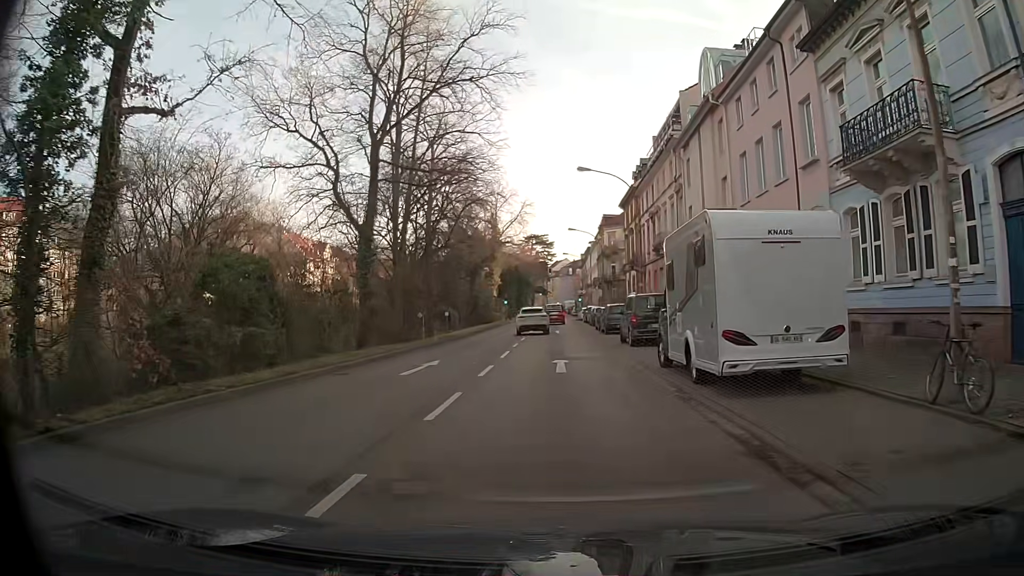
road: primary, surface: asphalt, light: Day
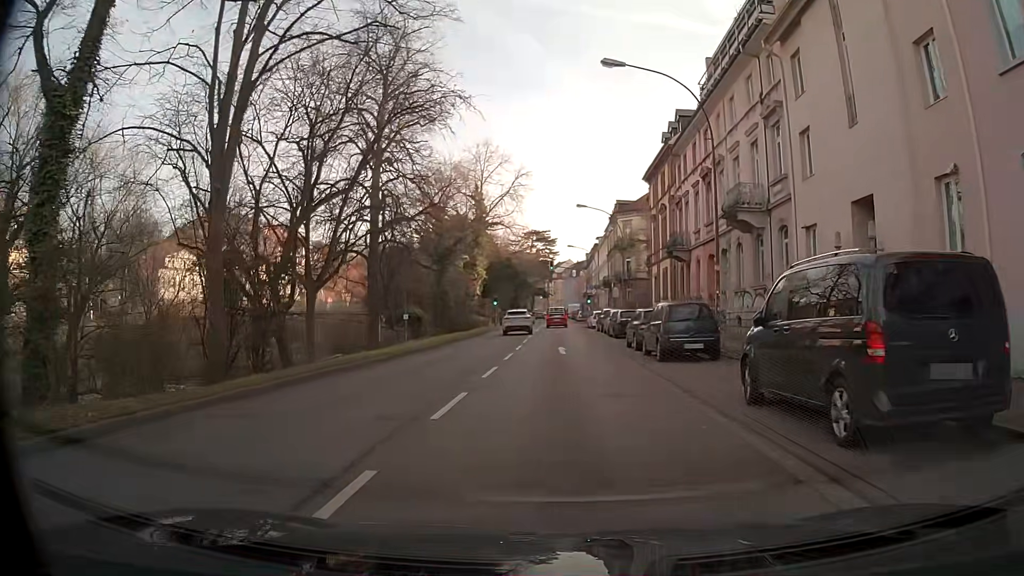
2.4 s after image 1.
(-0.1, +17.9) m; -1°
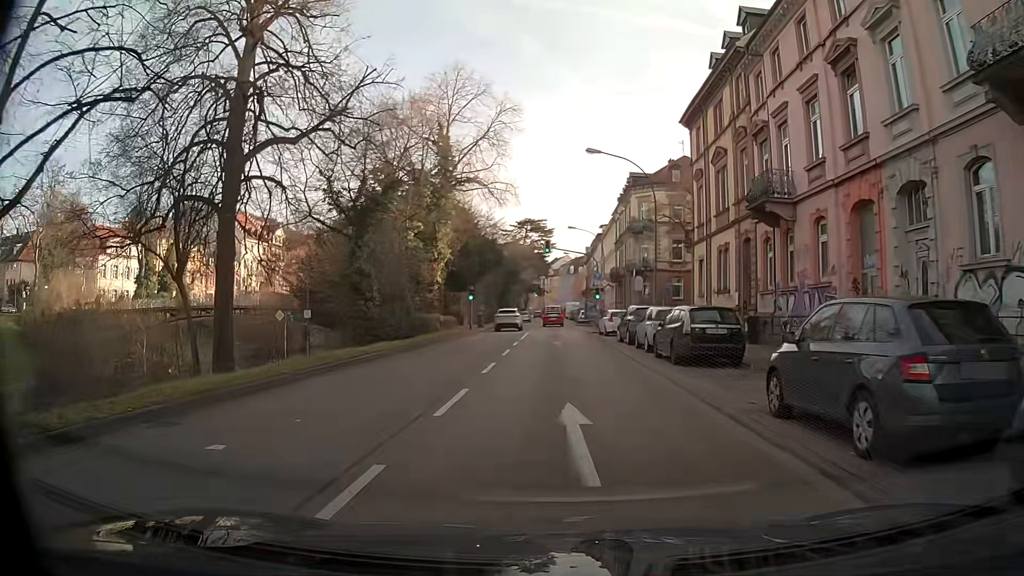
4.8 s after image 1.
(+0.2, +17.8) m; +1°
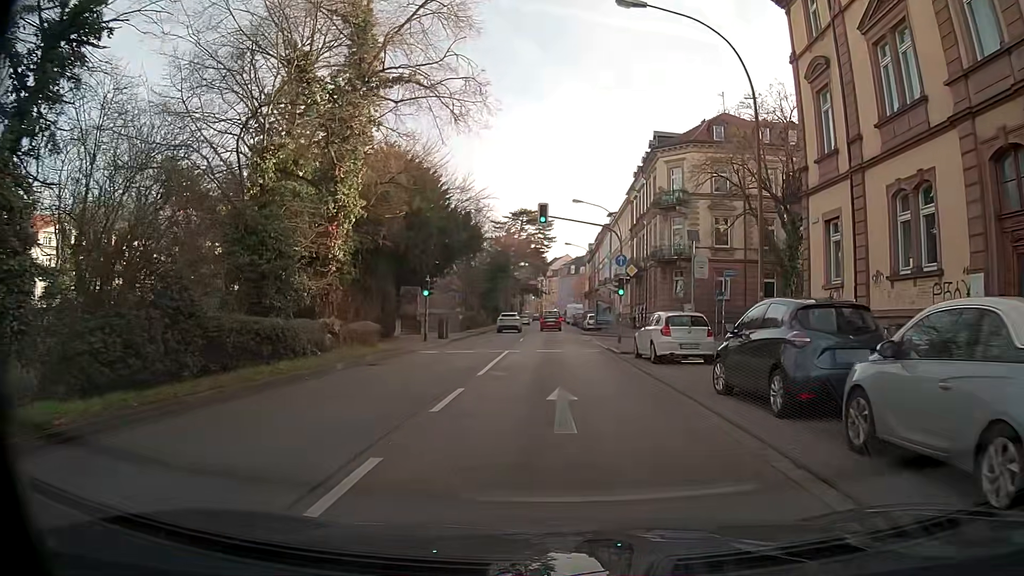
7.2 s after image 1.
(+0.1, +17.8) m; 0°
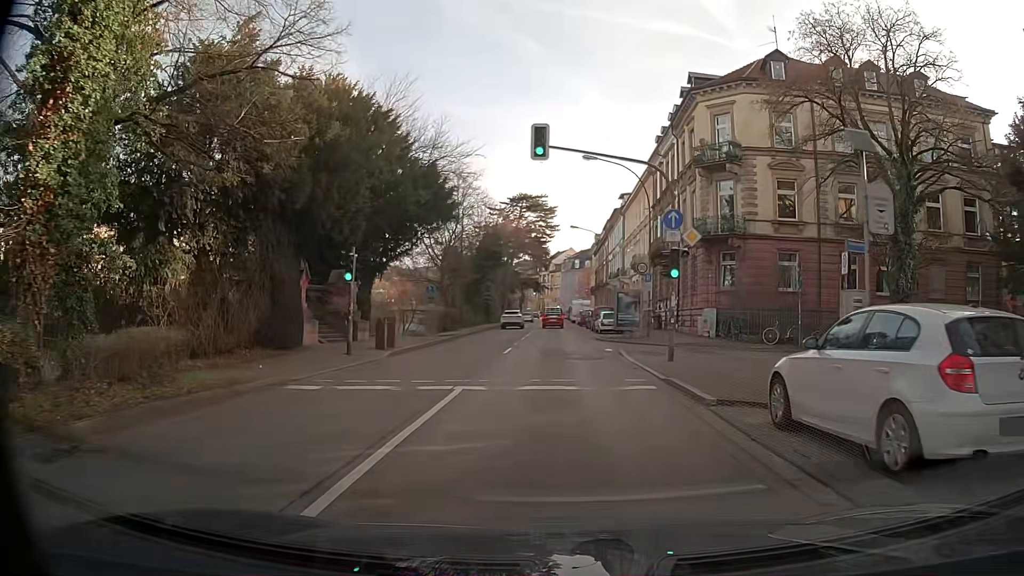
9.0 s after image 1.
(-0.1, +13.3) m; 0°
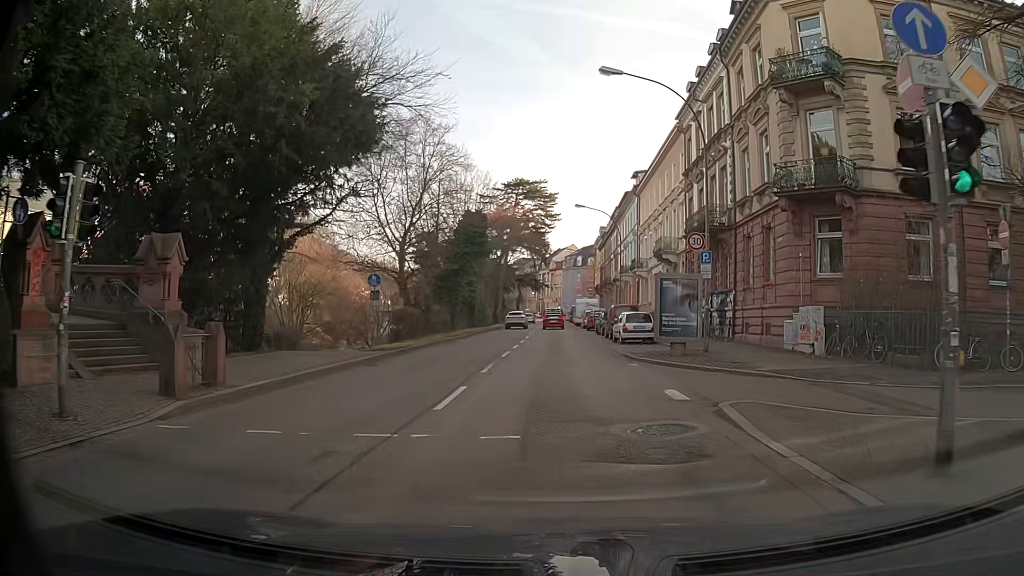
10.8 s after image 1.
(0.0, +13.5) m; 0°
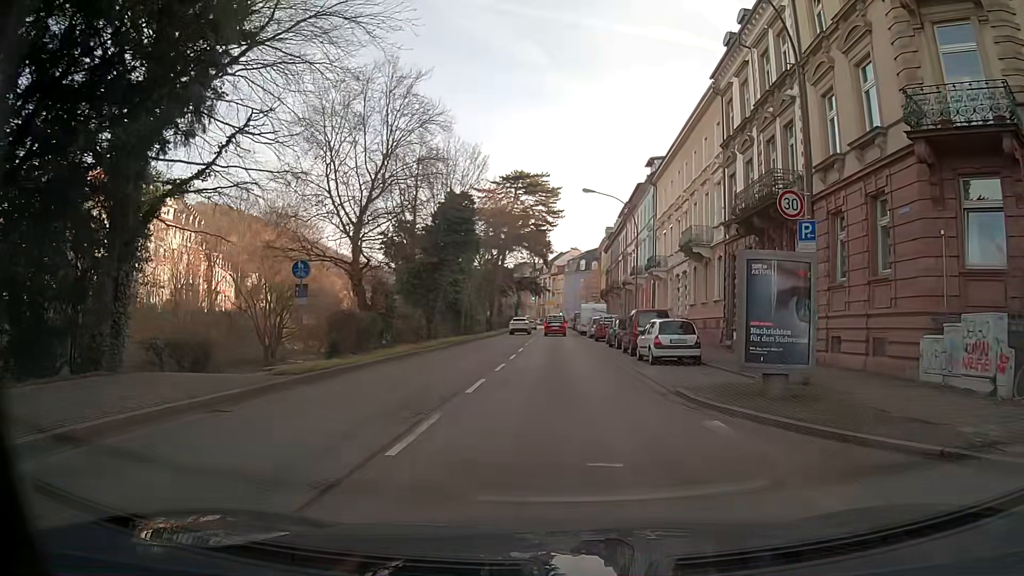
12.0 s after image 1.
(0.0, +8.9) m; 0°
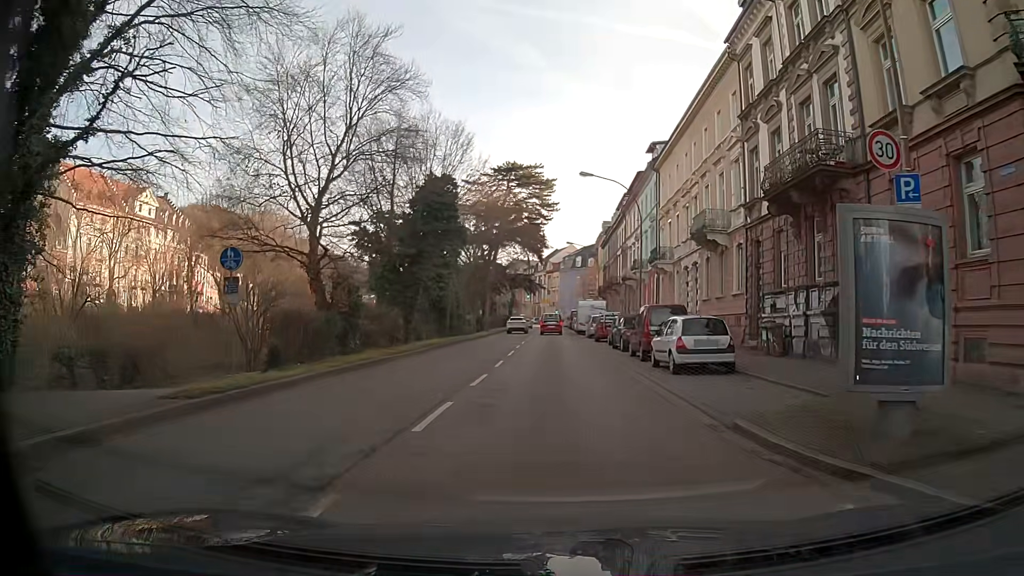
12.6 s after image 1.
(0.0, +4.5) m; 0°
